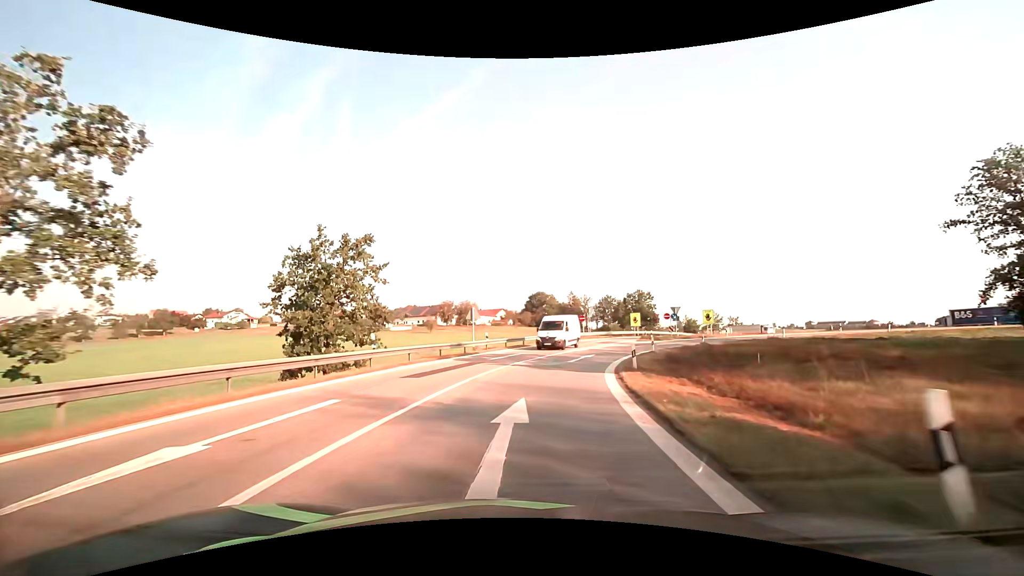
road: motorway_link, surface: asphalt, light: Day
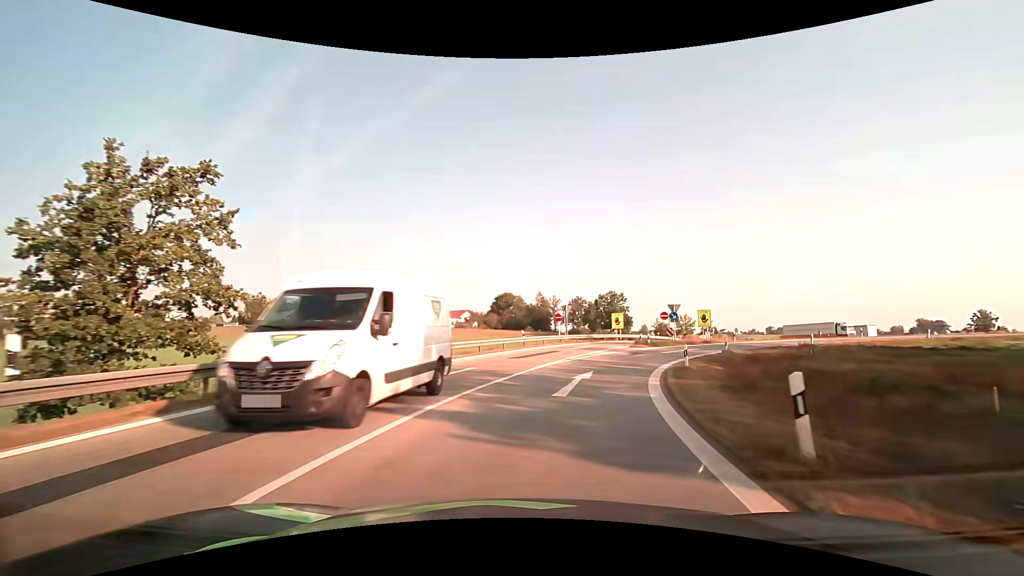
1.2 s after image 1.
(+0.3, +12.5) m; +4°
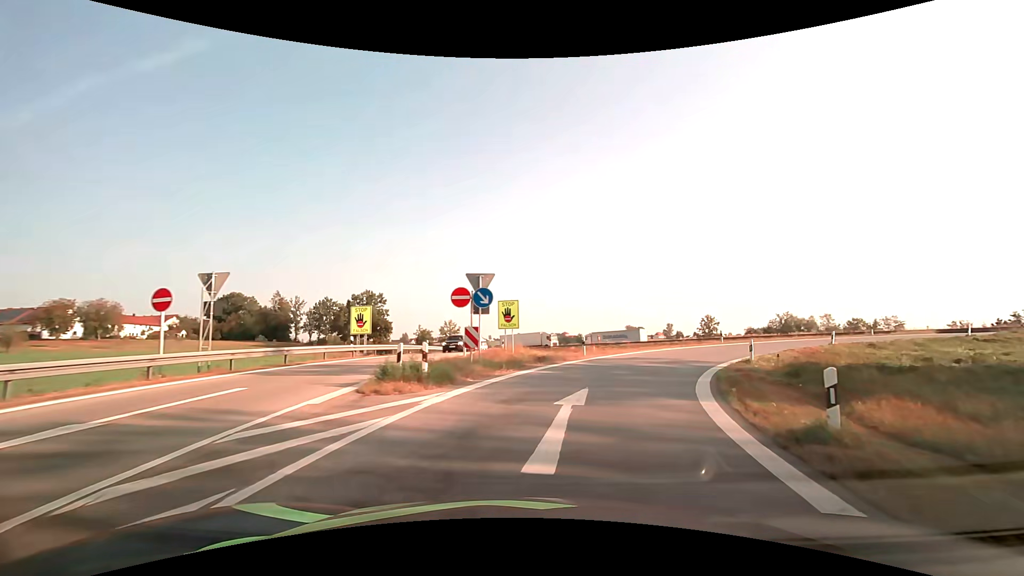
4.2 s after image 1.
(+5.3, +27.7) m; +27°
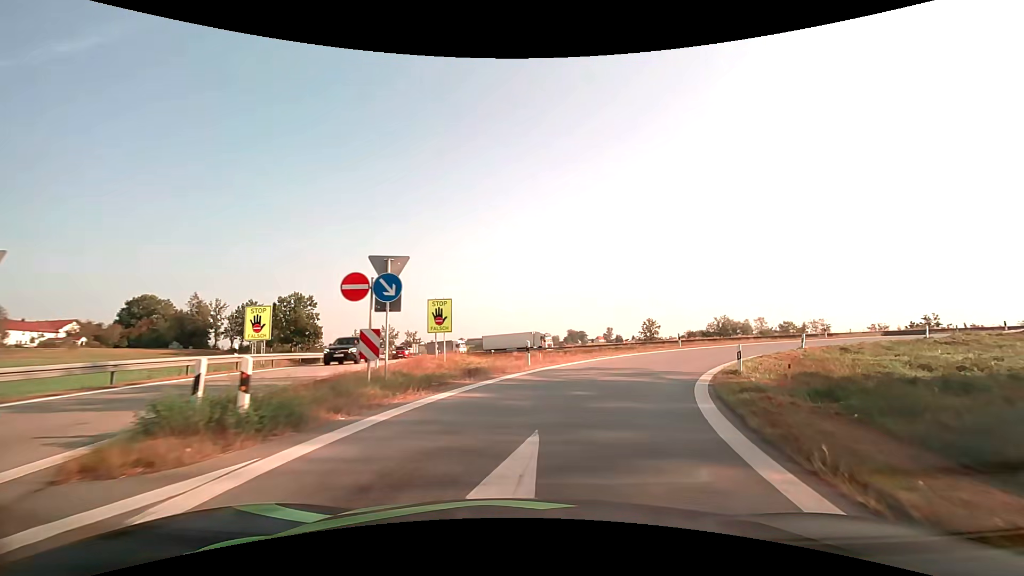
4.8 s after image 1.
(+0.3, +5.1) m; +6°
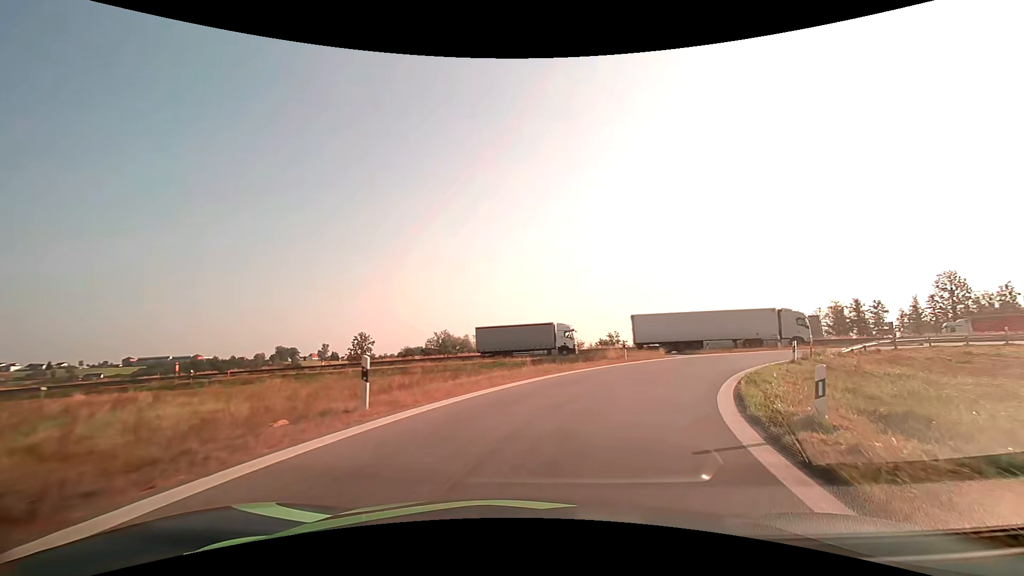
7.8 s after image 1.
(+6.7, +23.9) m; +31°
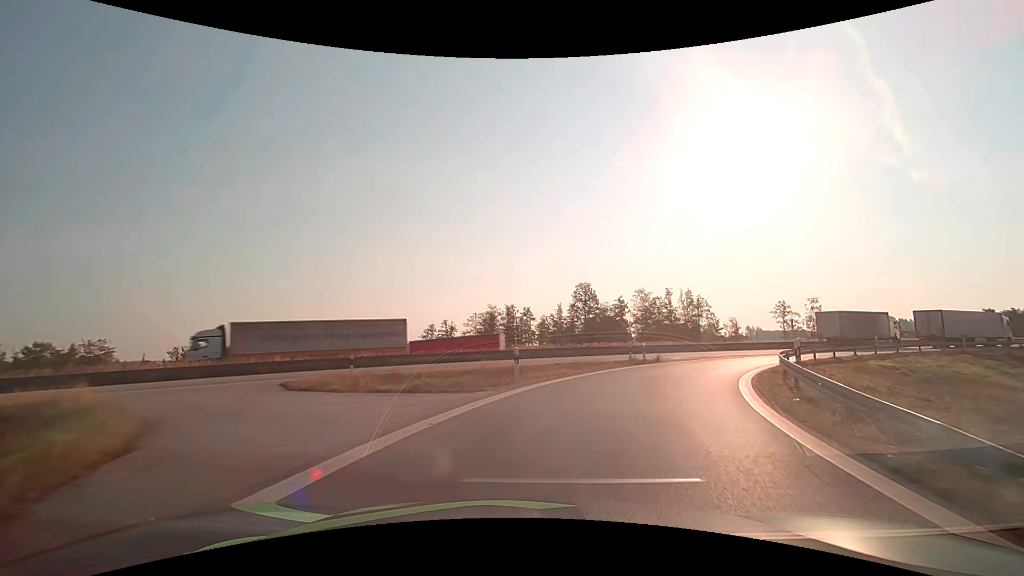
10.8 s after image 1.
(+7.9, +25.1) m; +38°
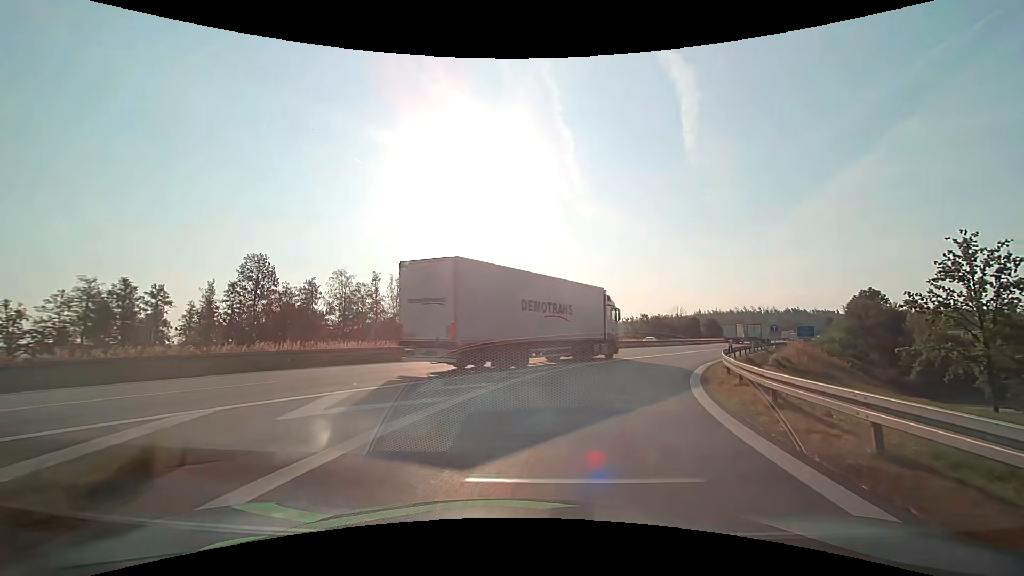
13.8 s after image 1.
(+7.0, +23.2) m; +32°
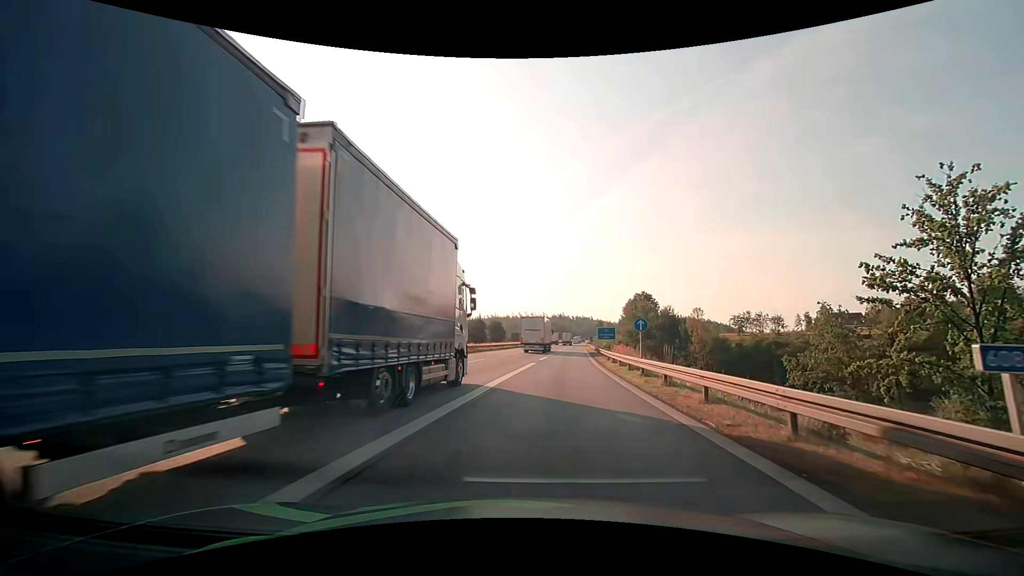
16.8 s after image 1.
(+6.2, +27.6) m; +24°
(0, +10) (+1, +20) (+2, +30) (+3, +40) (+5, +50) (+5, +60) (+6, +70) (+7, +80) (+8, +90) (+9, +100) m
